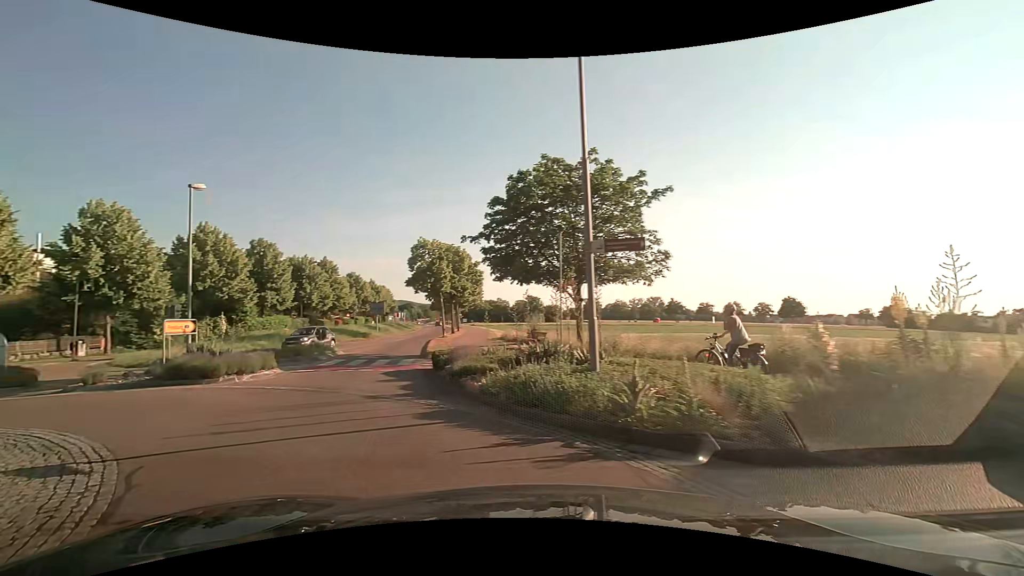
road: tertiary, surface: asphalt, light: Day
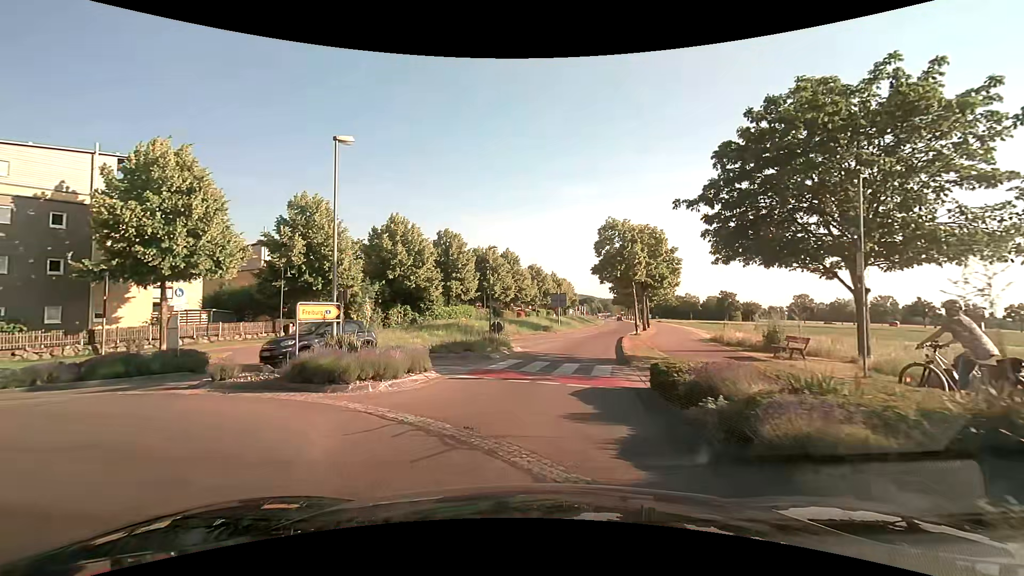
(-1.2, +5.8) m; -19°
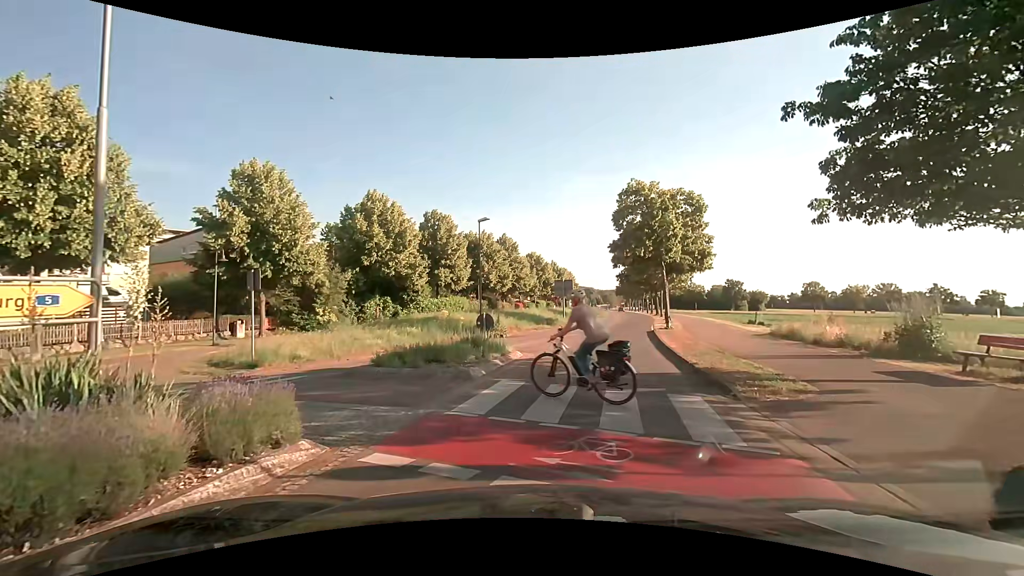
(-0.2, +7.3) m; +2°
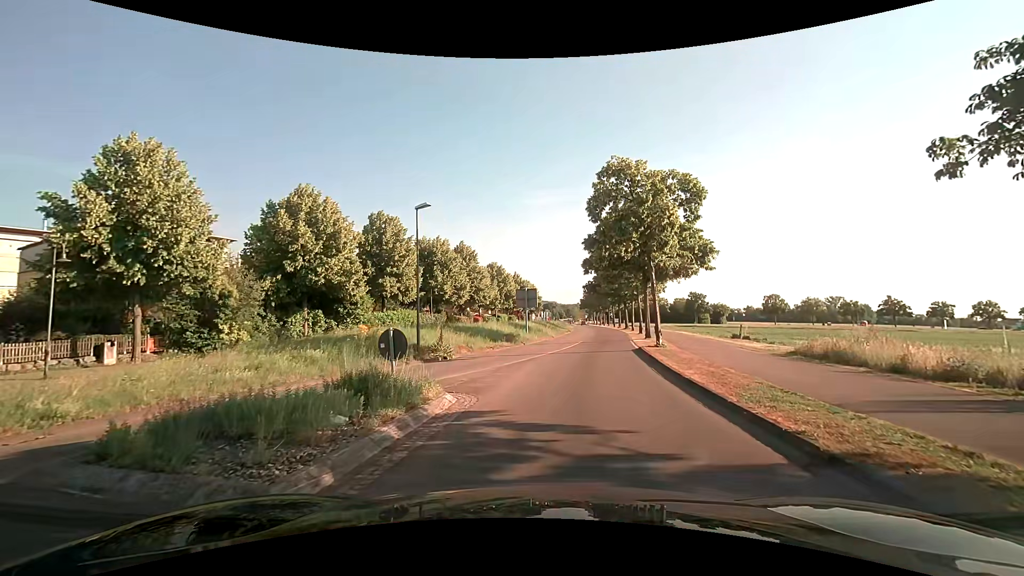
(+0.1, +6.8) m; +2°
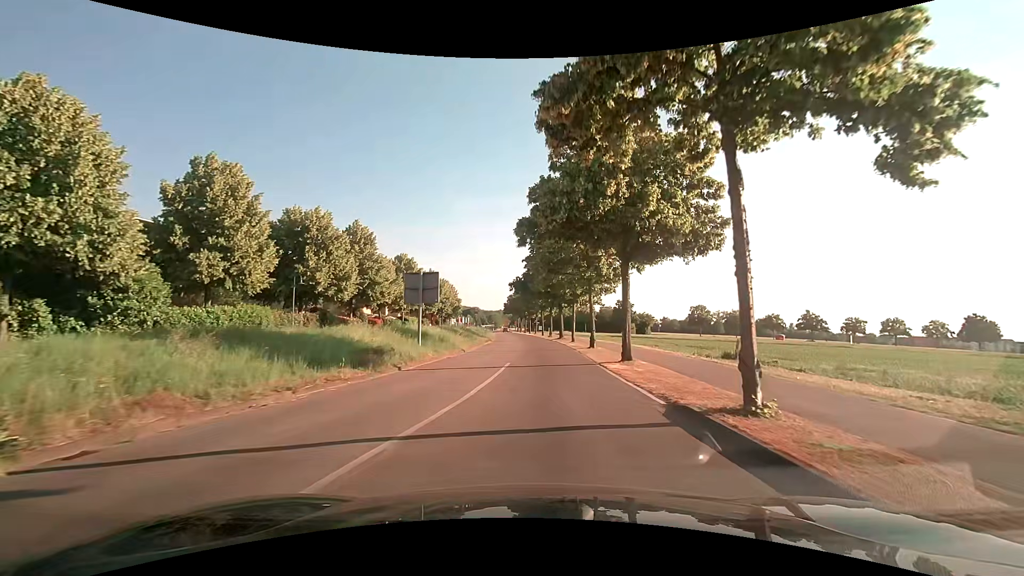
(+1.1, +15.8) m; +9°
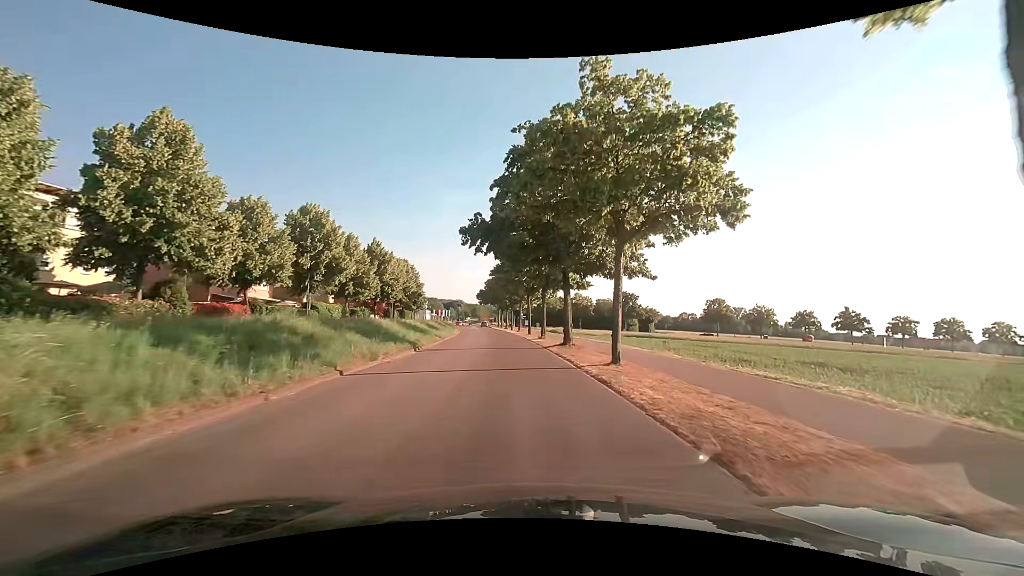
(+0.7, +28.8) m; +1°
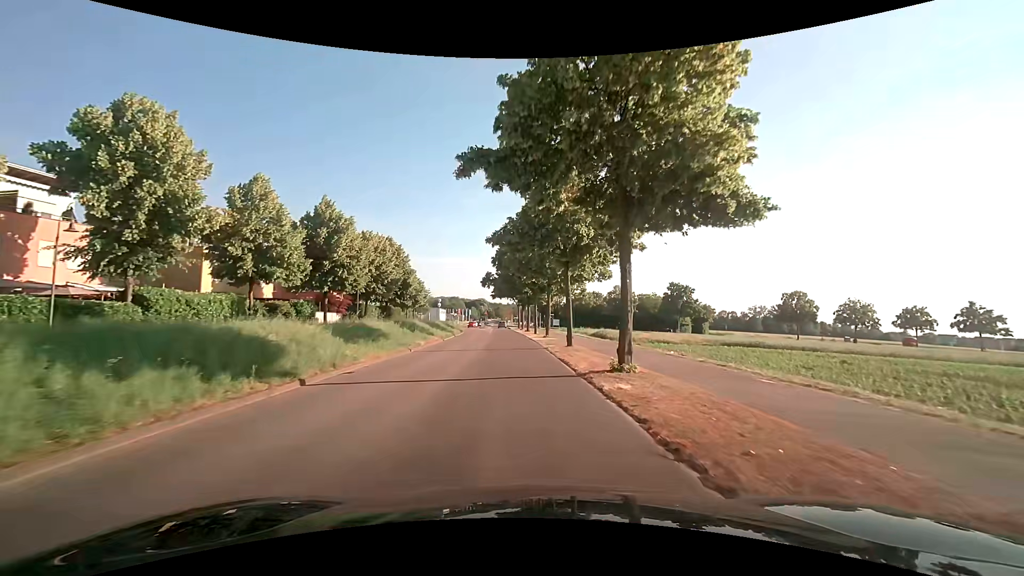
(-0.3, +25.9) m; -3°
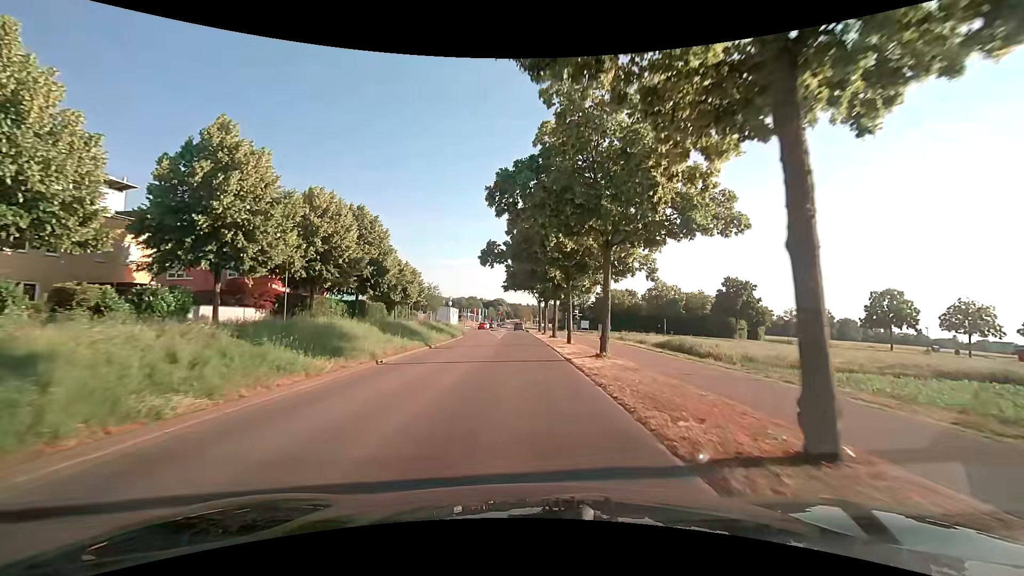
(-0.3, +19.6) m; -2°
(0, +10) (0, +20) (0, +30) (-1, +40) (-1, +50) (-1, +60) (-1, +70) (-1, +80) (-1, +90) (+2, +99) m
